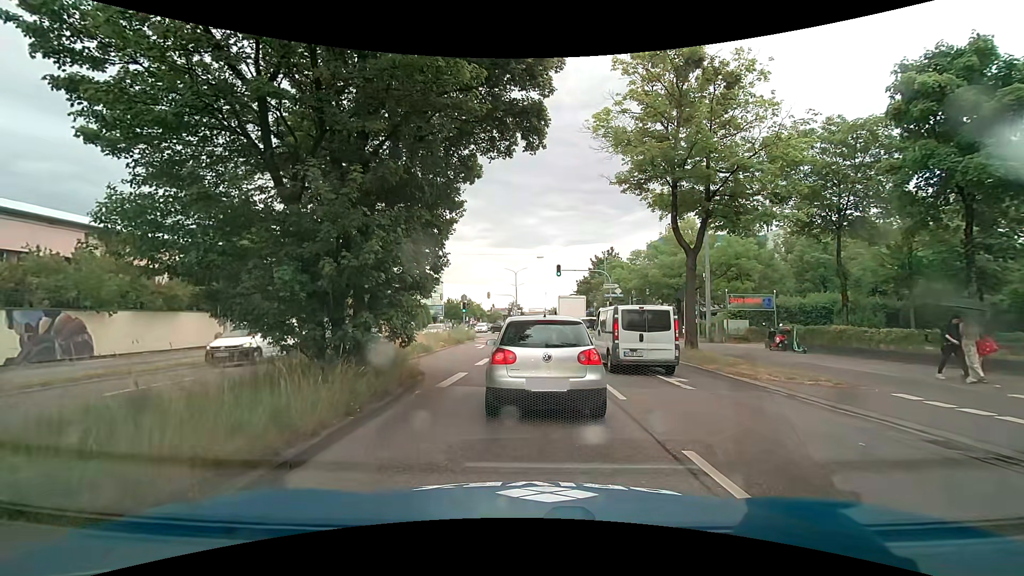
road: primary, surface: asphalt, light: Day
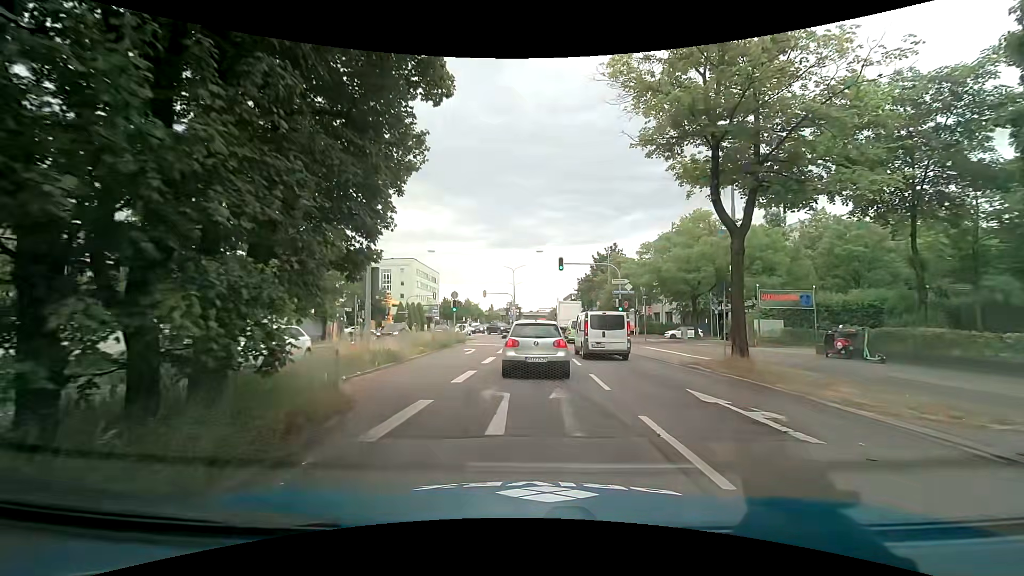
(0.0, +5.2) m; -1°
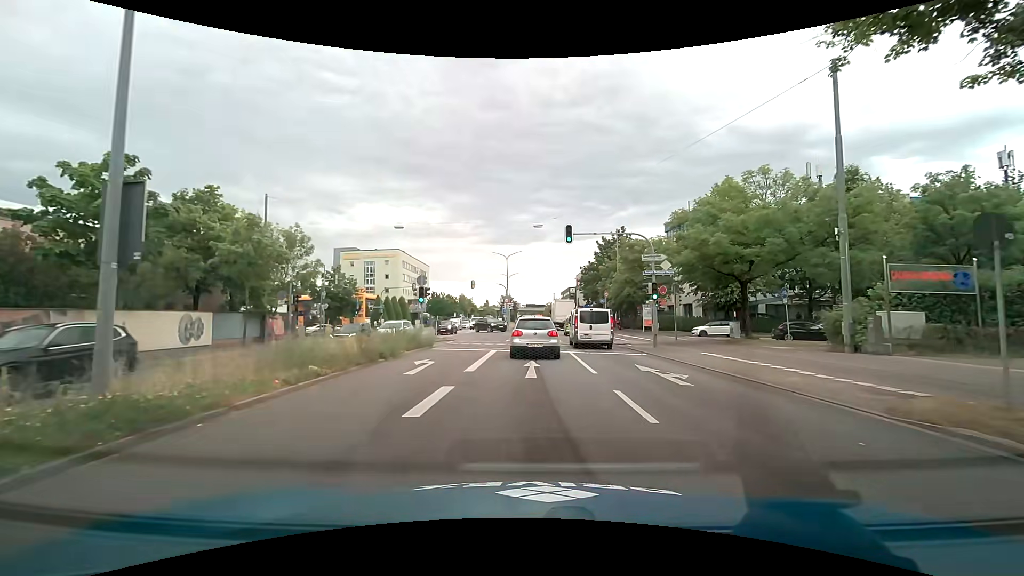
(+0.2, +11.0) m; +1°
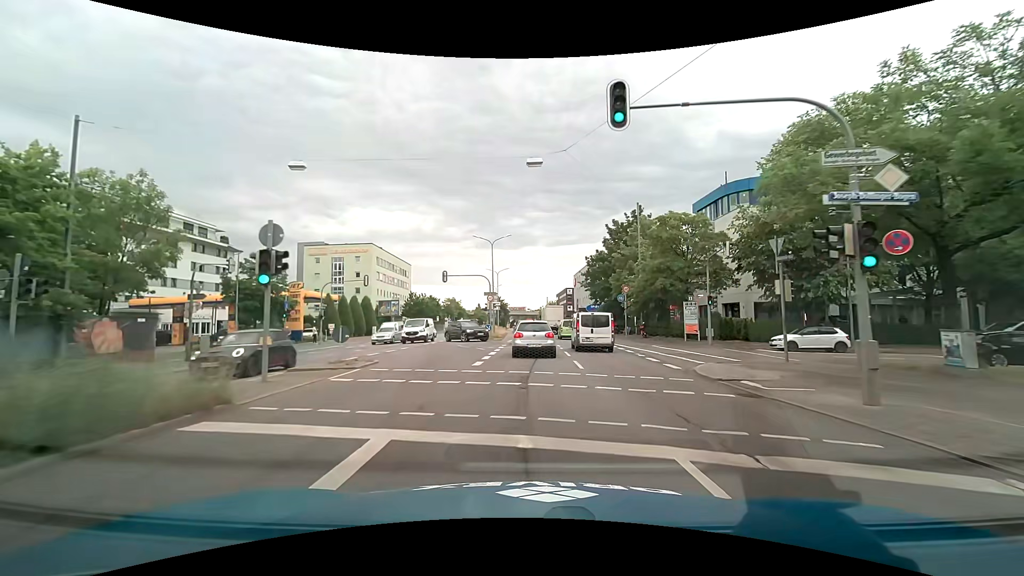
(0.0, +16.5) m; 0°
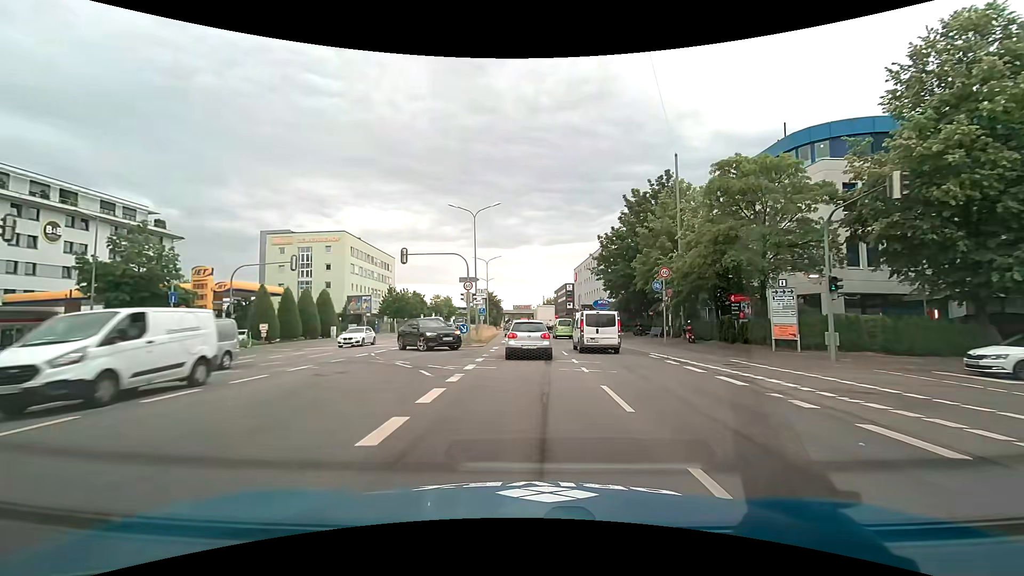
(+0.1, +13.7) m; +1°
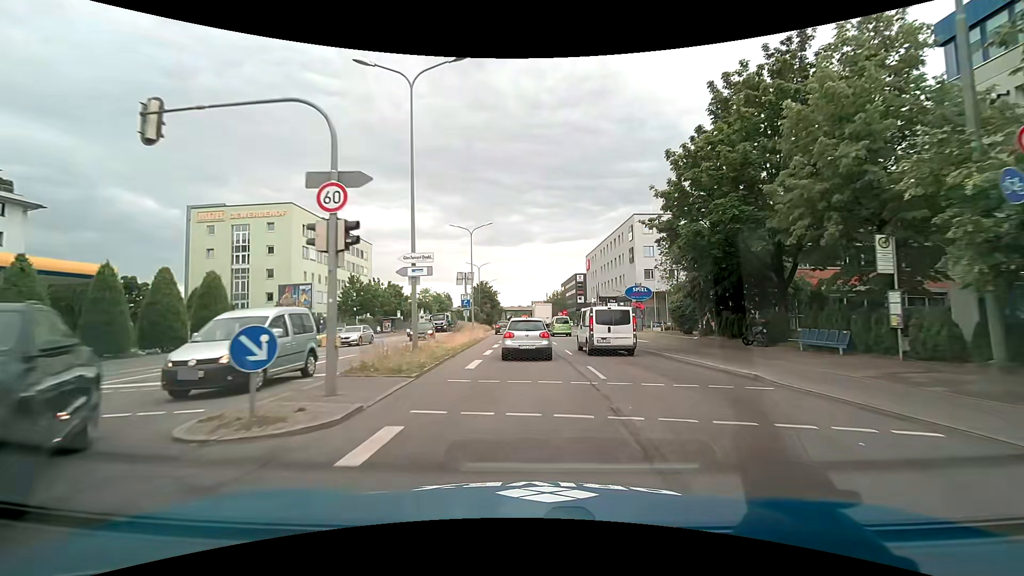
(-0.1, +21.9) m; 0°
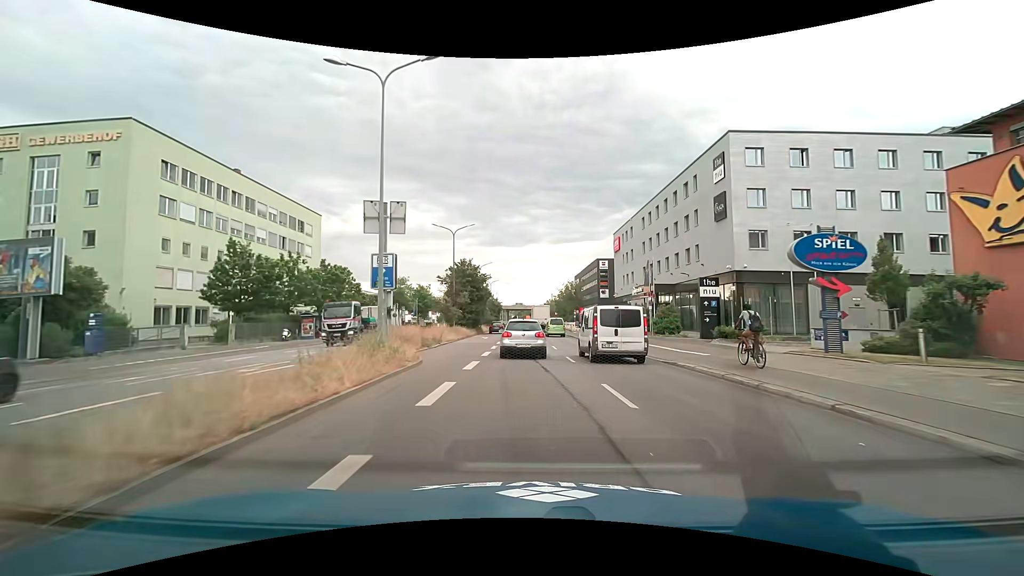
(-0.2, +30.6) m; -1°
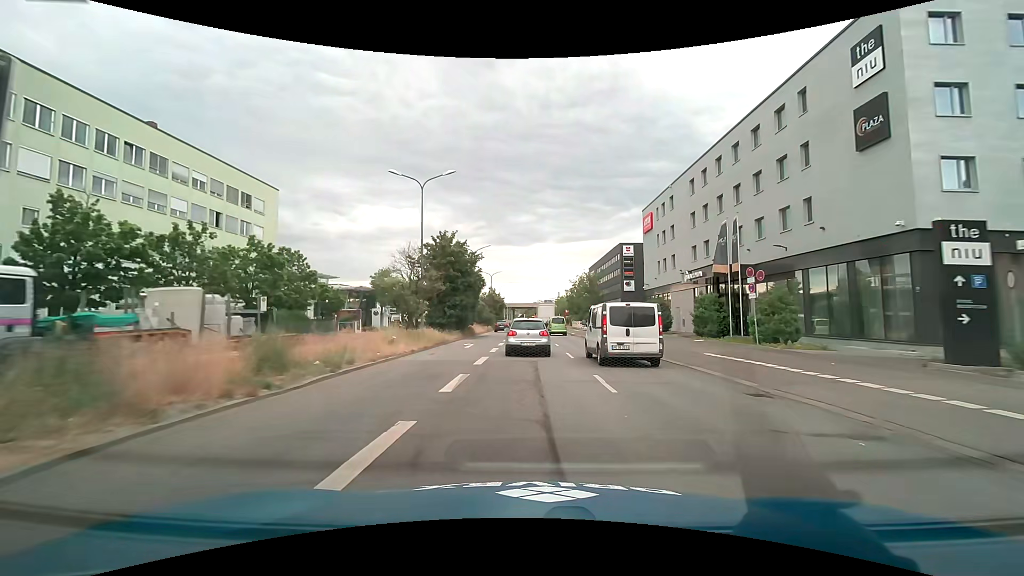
(-0.1, +16.4) m; -1°
(0, +10) (0, +20) (0, +30) (0, +40) (0, +50) (0, +60) (0, +70) (0, +80) (-1, +90) (-1, +100) m
